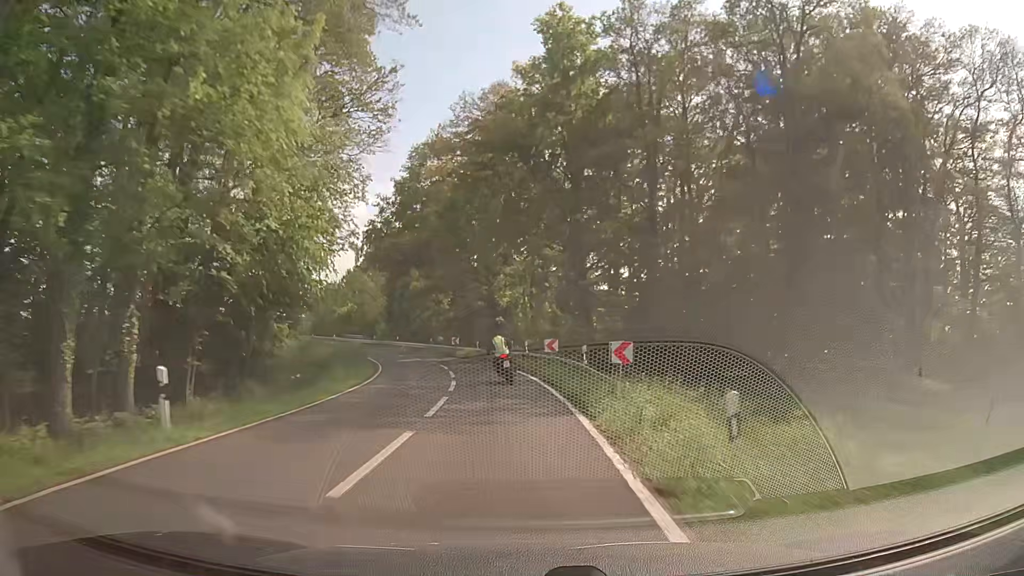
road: secondary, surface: asphalt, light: Day
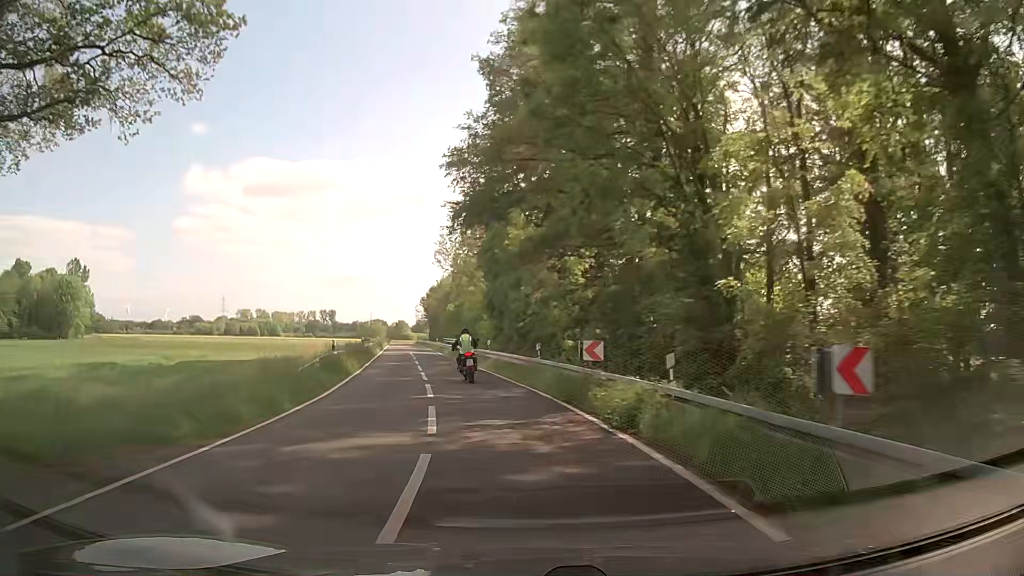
(-2.5, +31.8) m; -12°
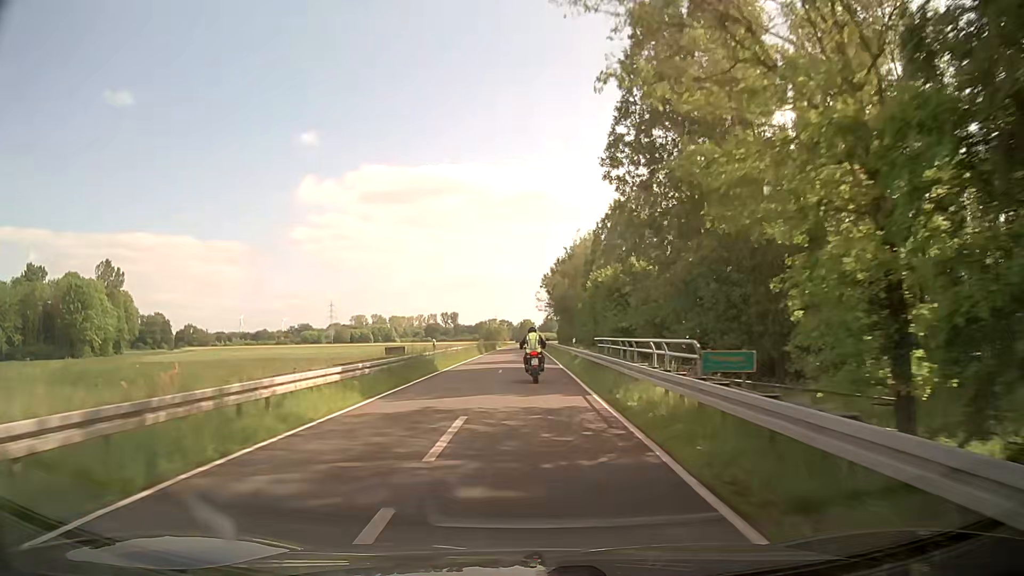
(-6.4, +44.7) m; -11°
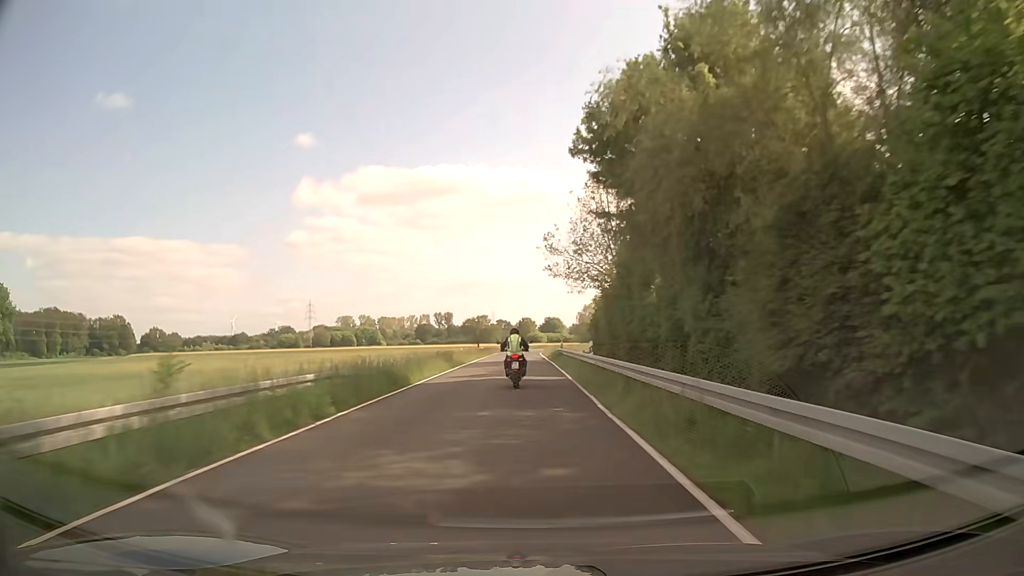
(-0.4, +59.2) m; -1°
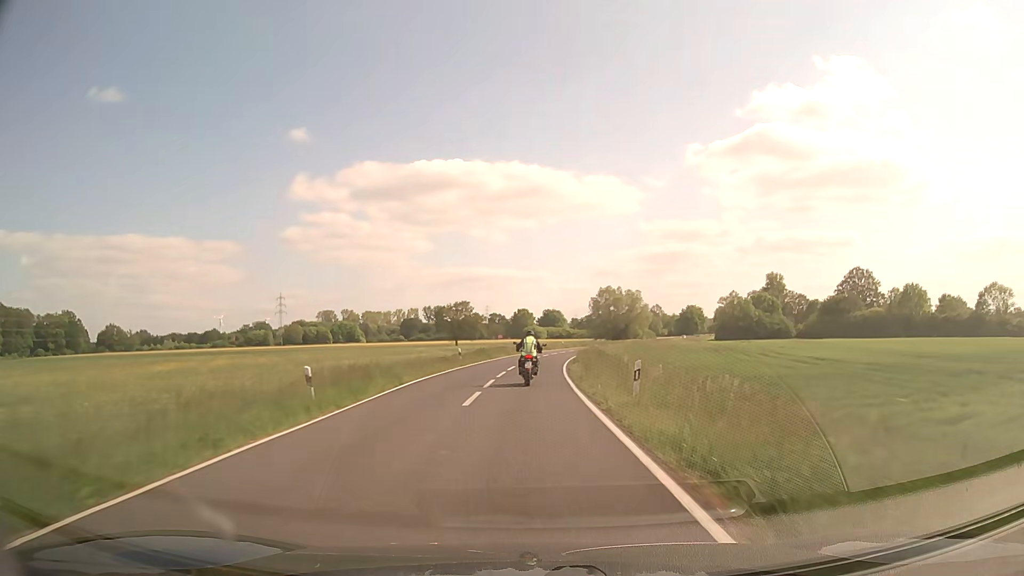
(+0.1, +59.0) m; 0°
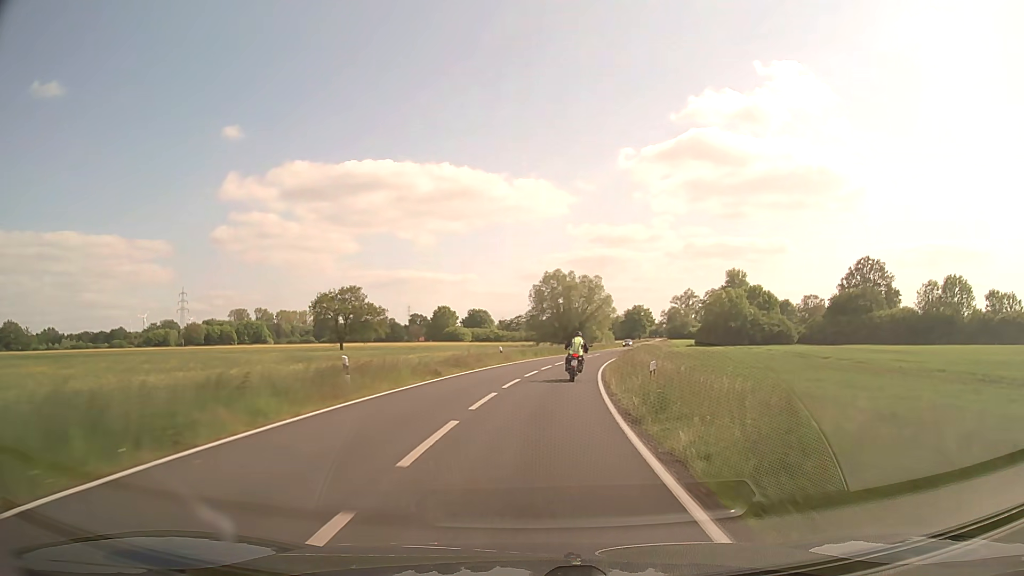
(+1.5, +48.5) m; +6°
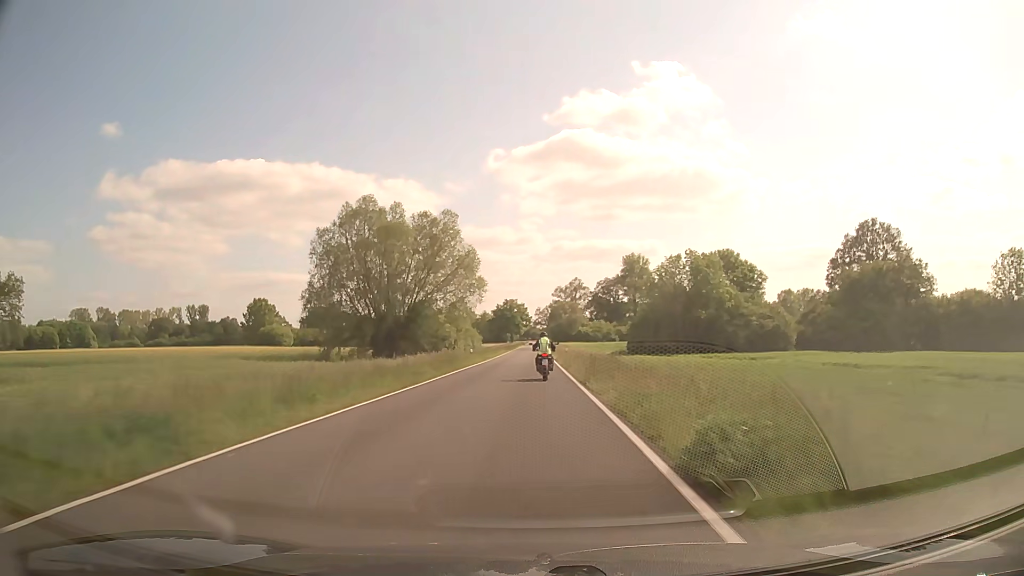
(+8.0, +64.8) m; +11°
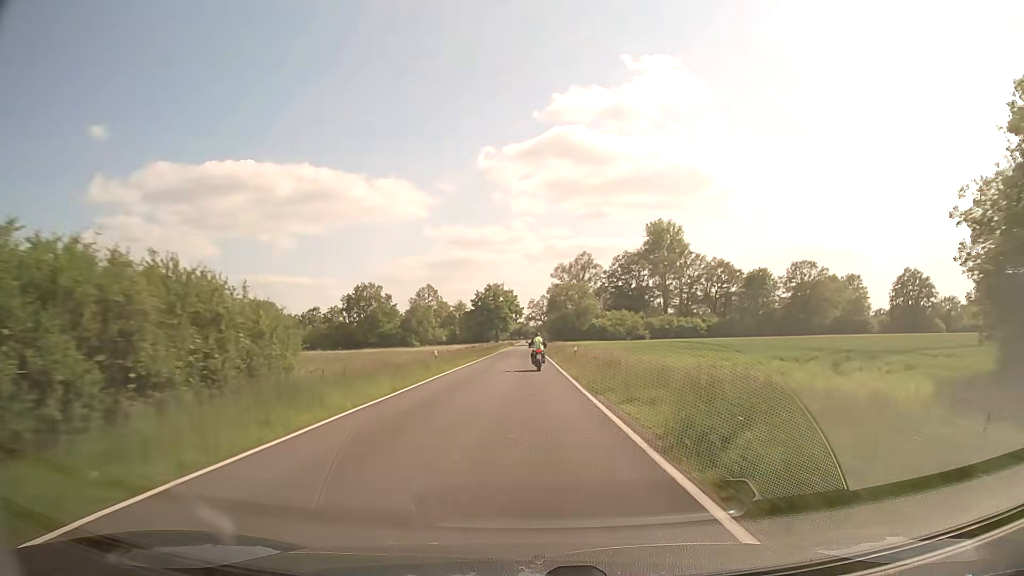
(+0.8, +68.6) m; +1°
(0, +10) (0, +20) (0, +30) (0, +40) (0, +50) (0, +60) (0, +70) (0, +80) (0, +90) (0, +100) m
